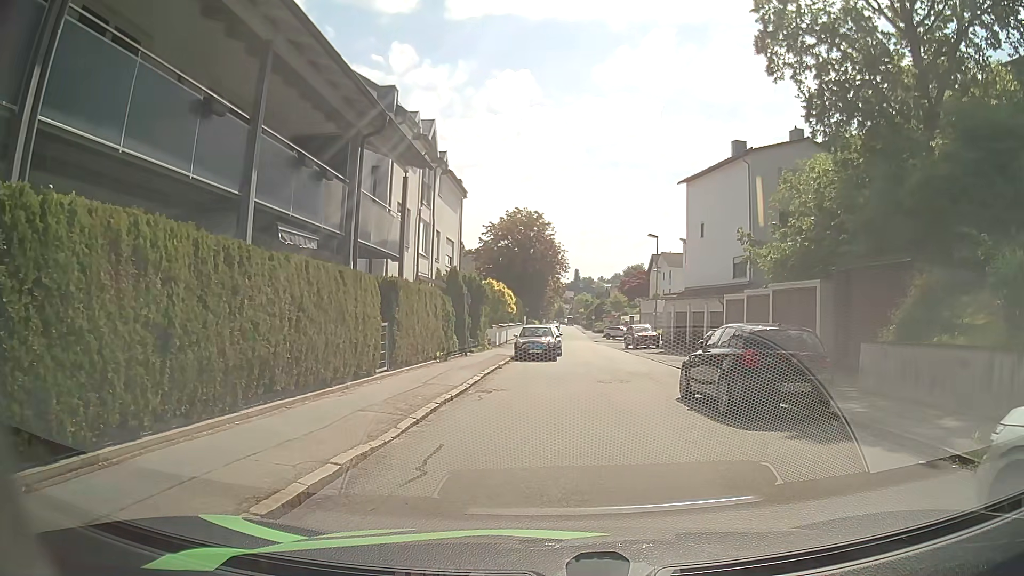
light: Day
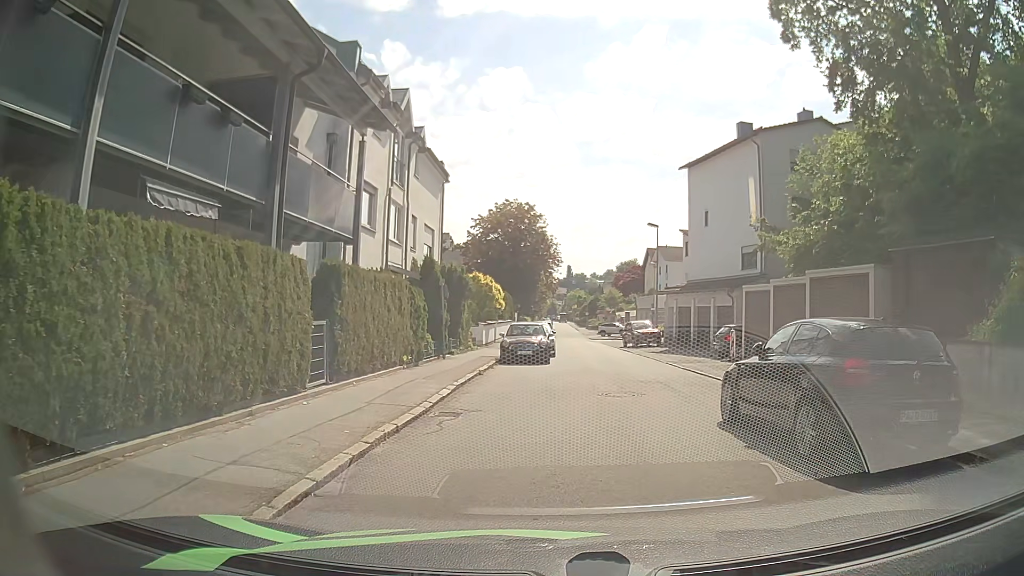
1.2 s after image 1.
(+0.1, +3.7) m; +2°
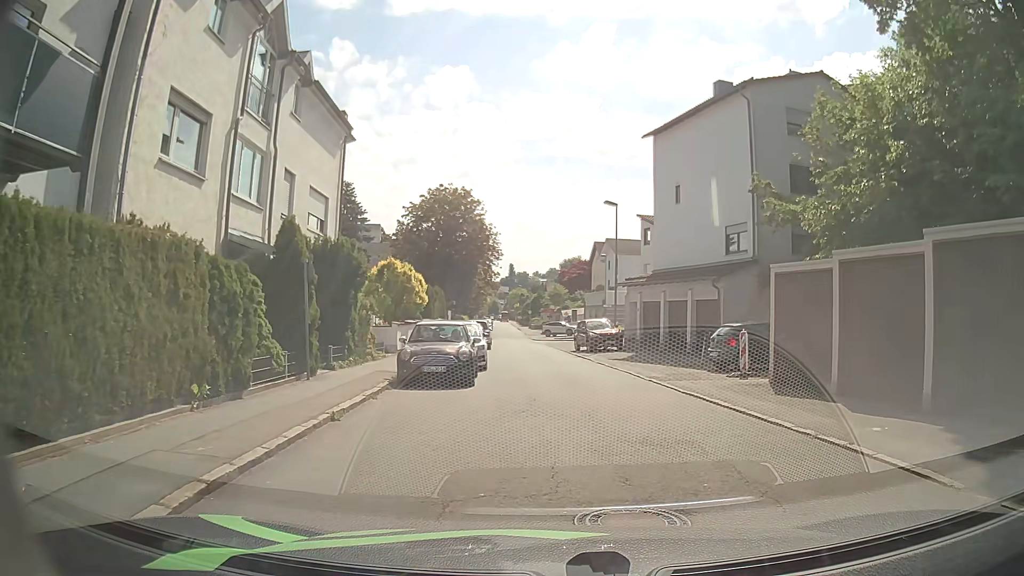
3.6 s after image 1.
(+0.2, +8.2) m; +4°
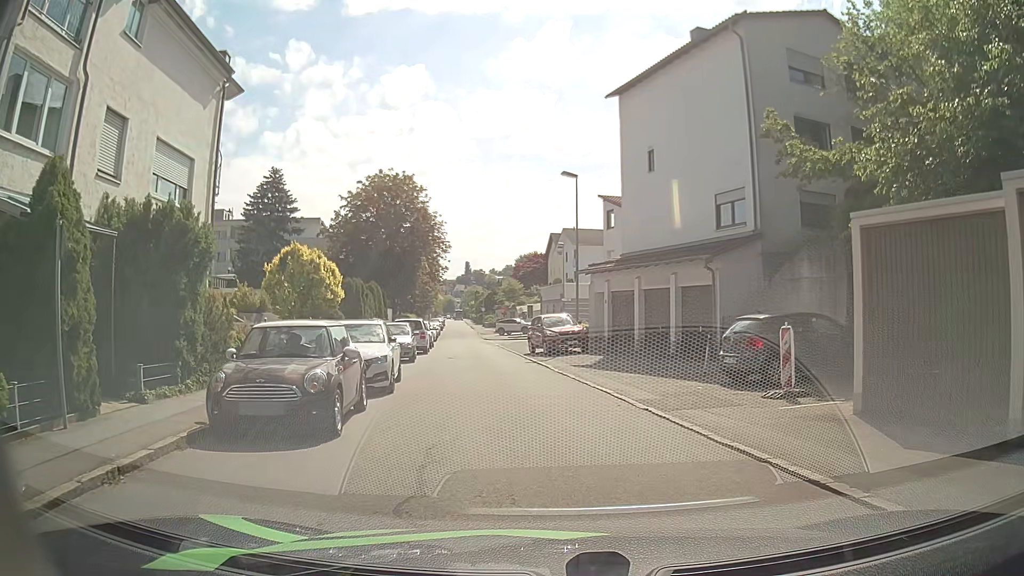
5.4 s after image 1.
(+0.4, +6.7) m; +4°
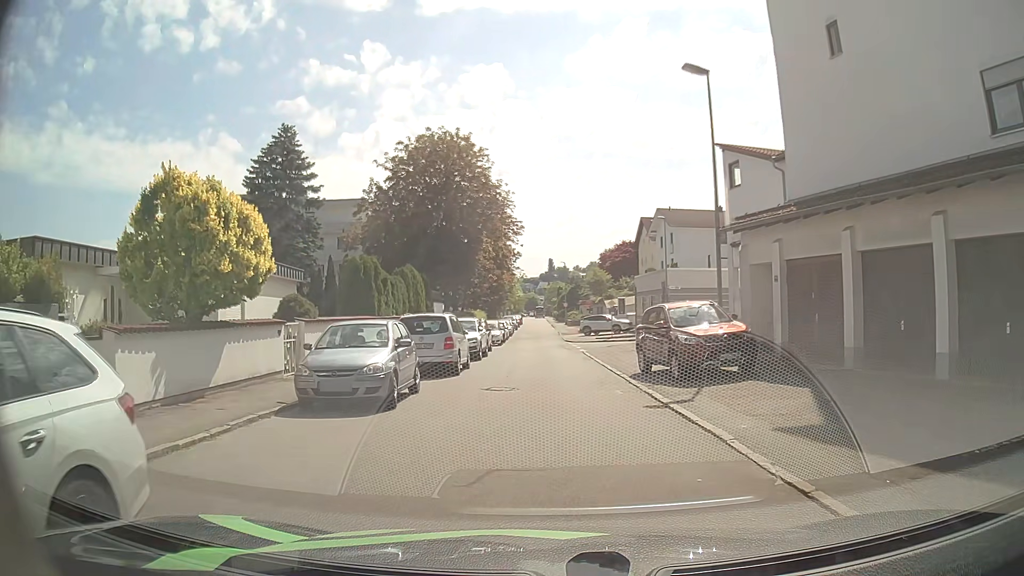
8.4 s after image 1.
(-0.9, +13.5) m; -6°
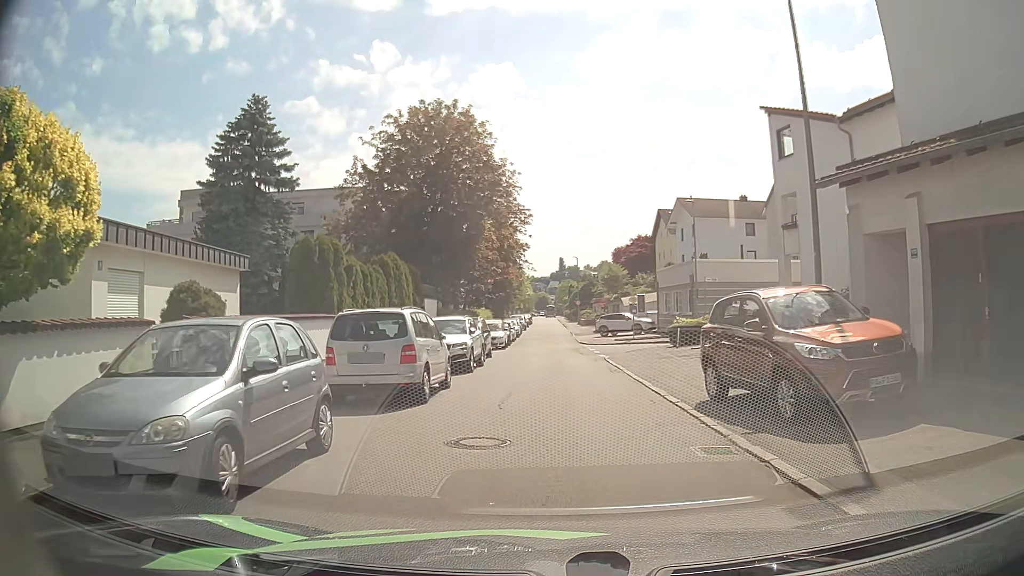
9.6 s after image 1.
(-0.2, +6.2) m; -2°
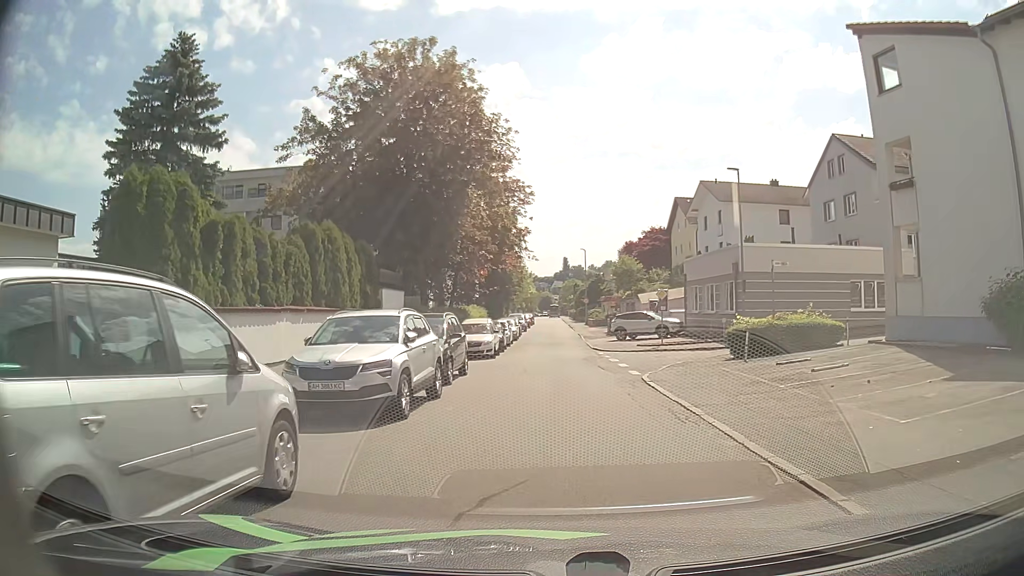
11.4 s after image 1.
(0.0, +9.2) m; 0°
